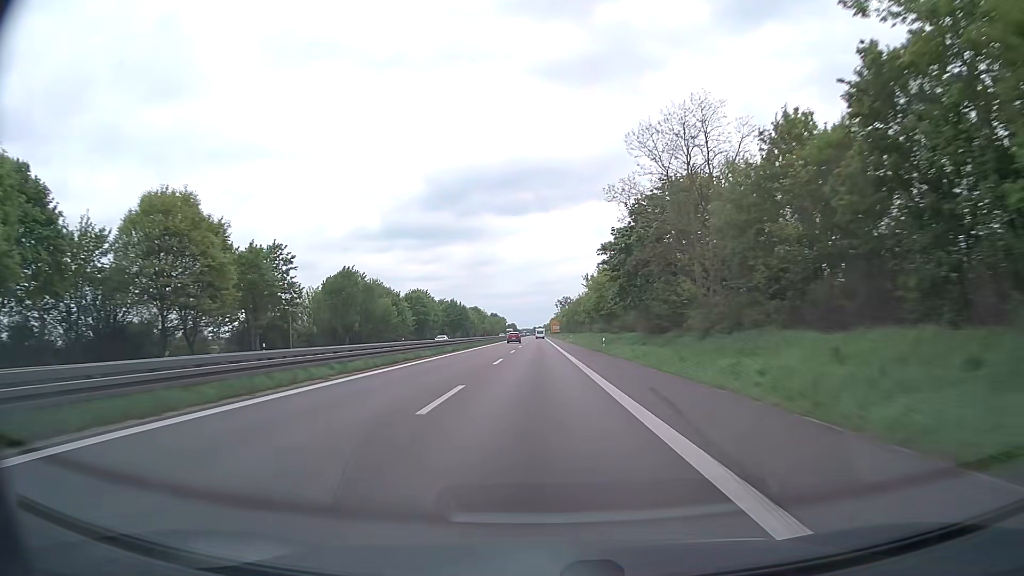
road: trunk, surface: asphalt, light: Day
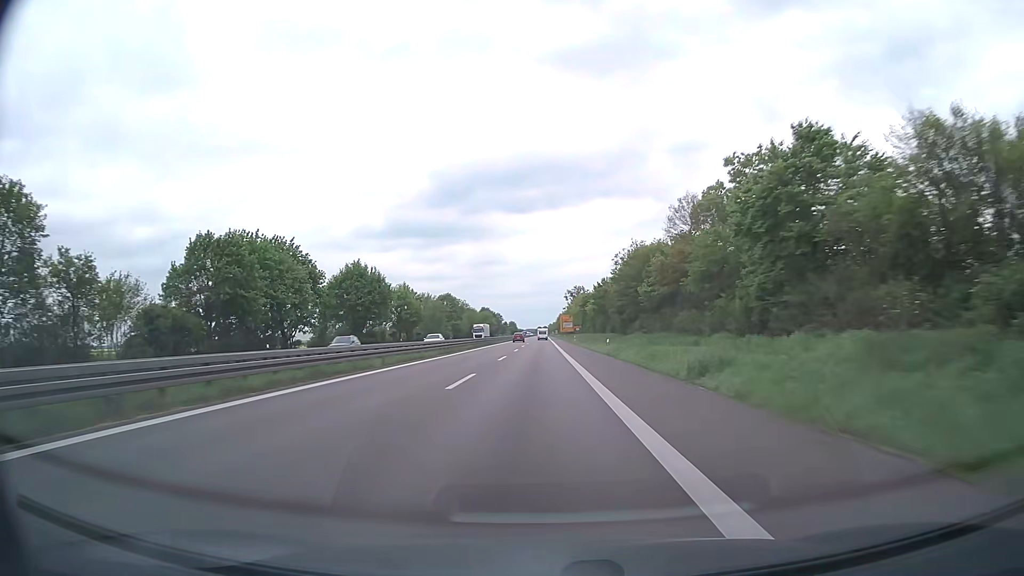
(-0.6, +103.2) m; -1°
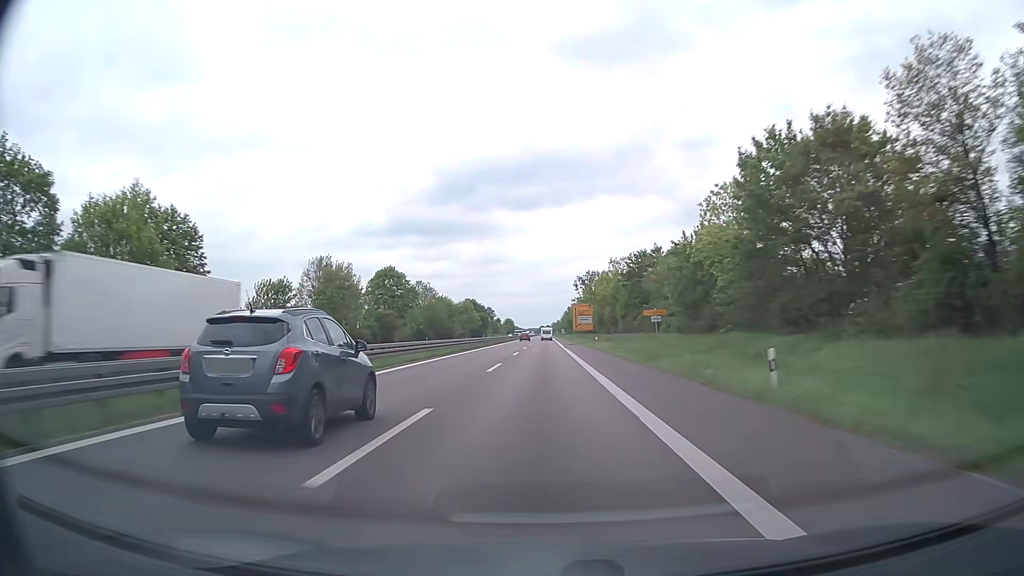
(-0.3, +82.6) m; 0°
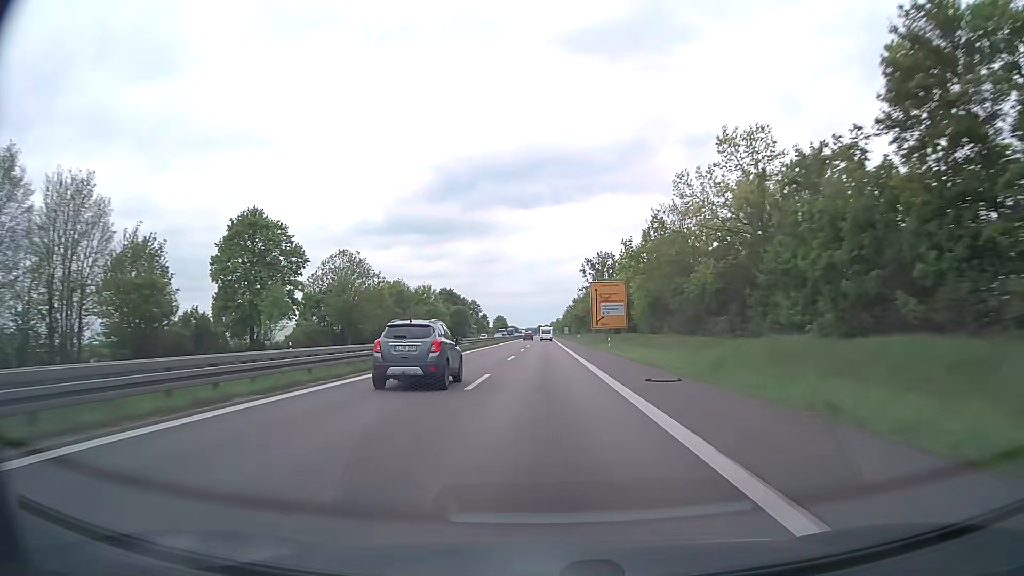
(+0.1, +62.1) m; 0°
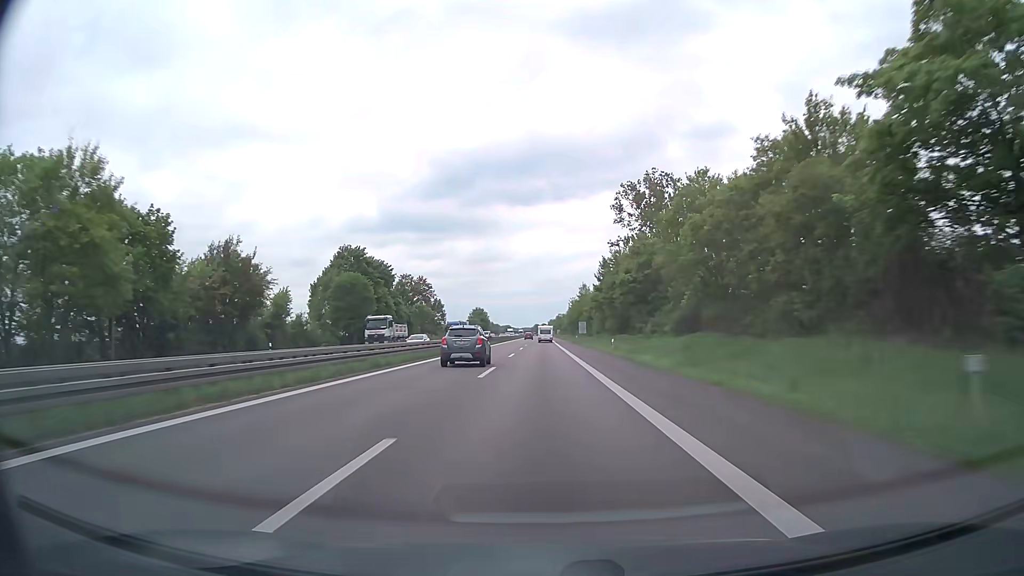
(+0.1, +103.9) m; 0°
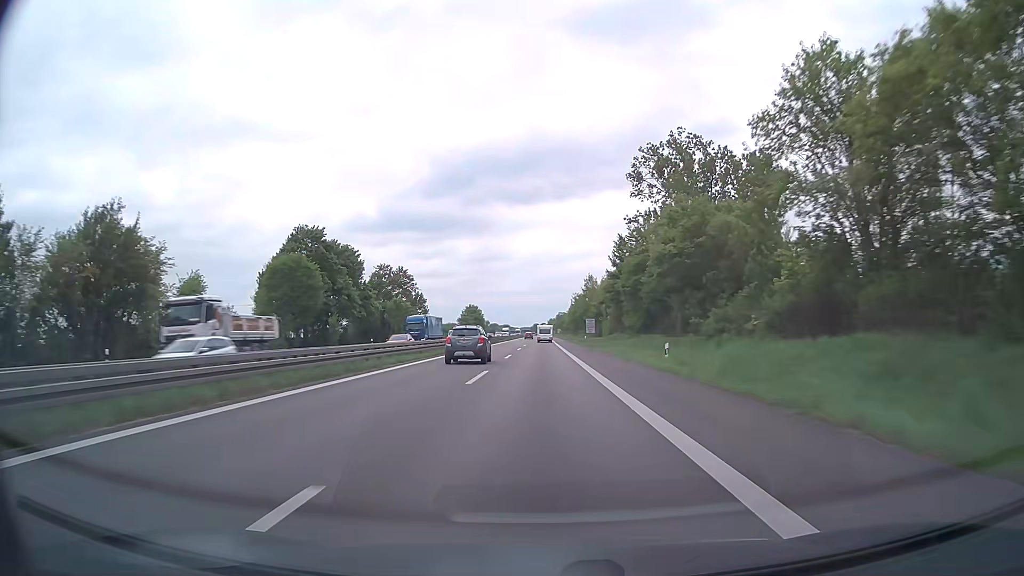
(0.0, +20.8) m; 0°
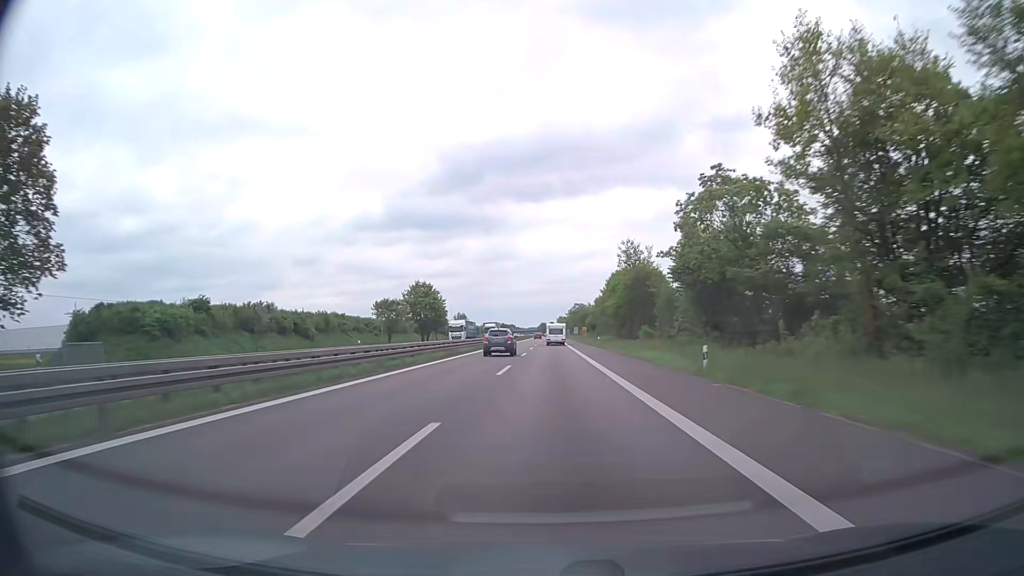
(-0.6, +104.0) m; -1°
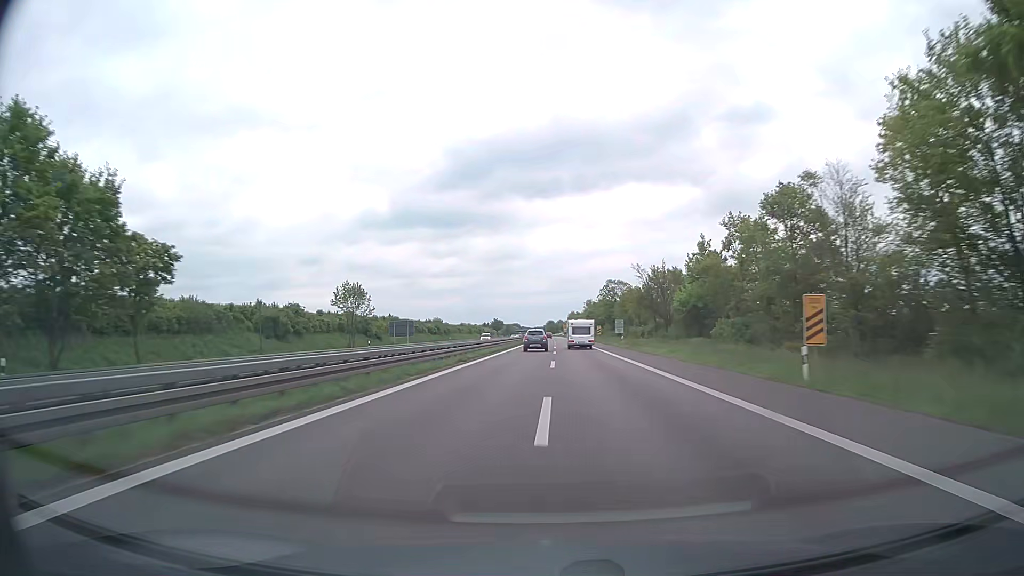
(-0.6, +104.2) m; -1°
(0, +10) (0, +20) (0, +30) (0, +40) (0, +50) (0, +60) (0, +70) (0, +80) (0, +90) (0, +100) m
